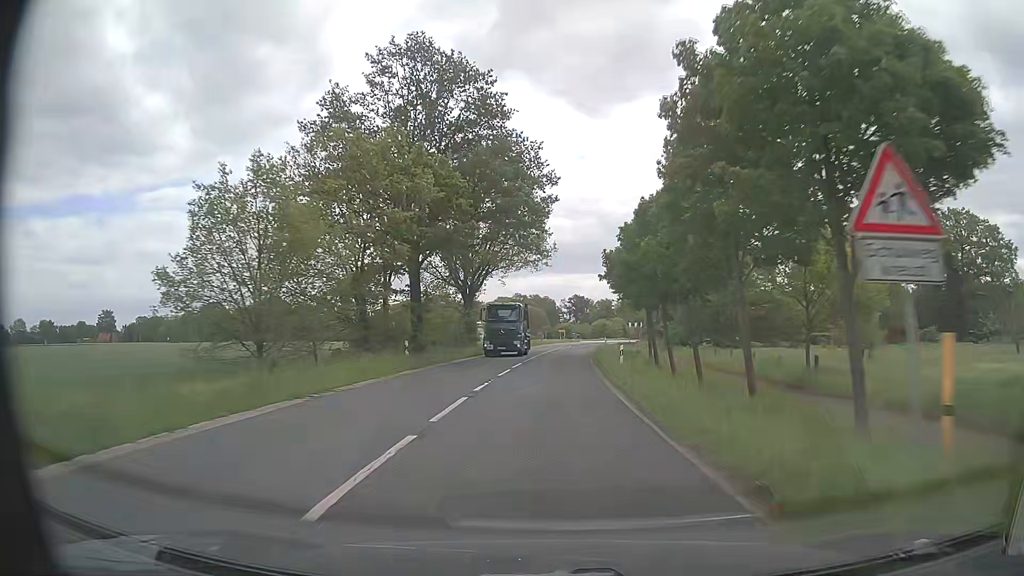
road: secondary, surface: asphalt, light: Day
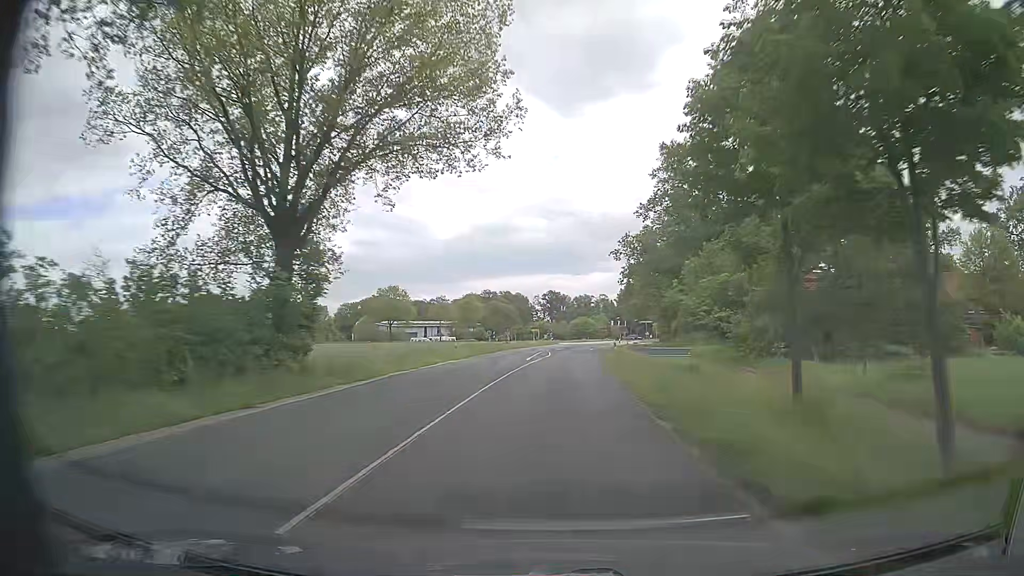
(+0.9, +35.9) m; +2°
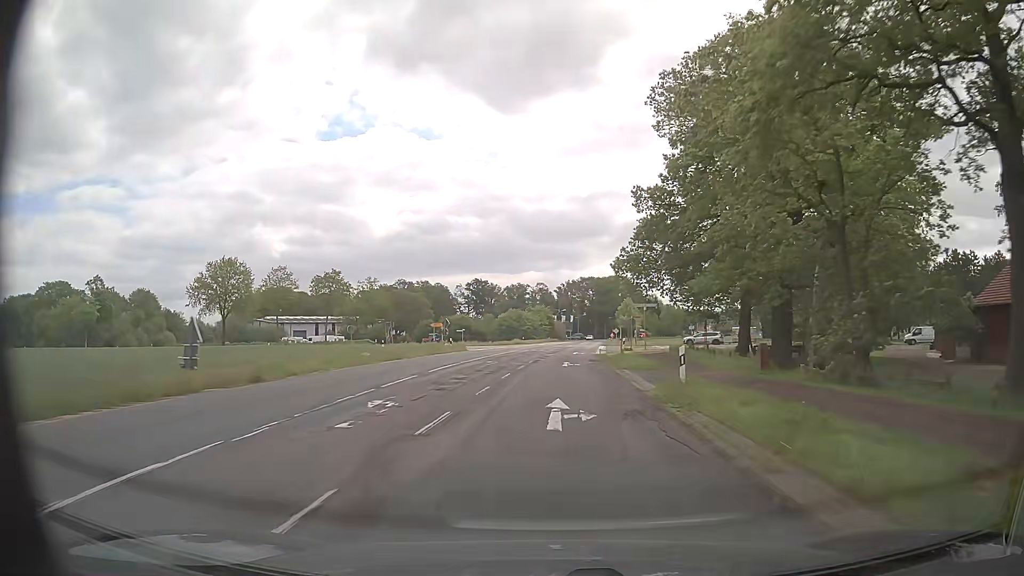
(+3.5, +59.4) m; +6°
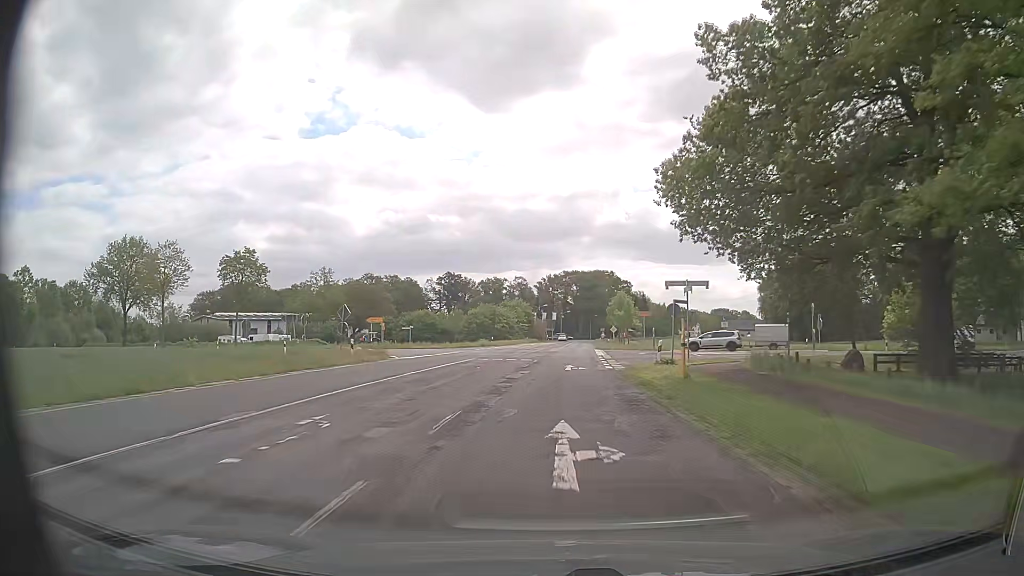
(+0.4, +23.8) m; +2°
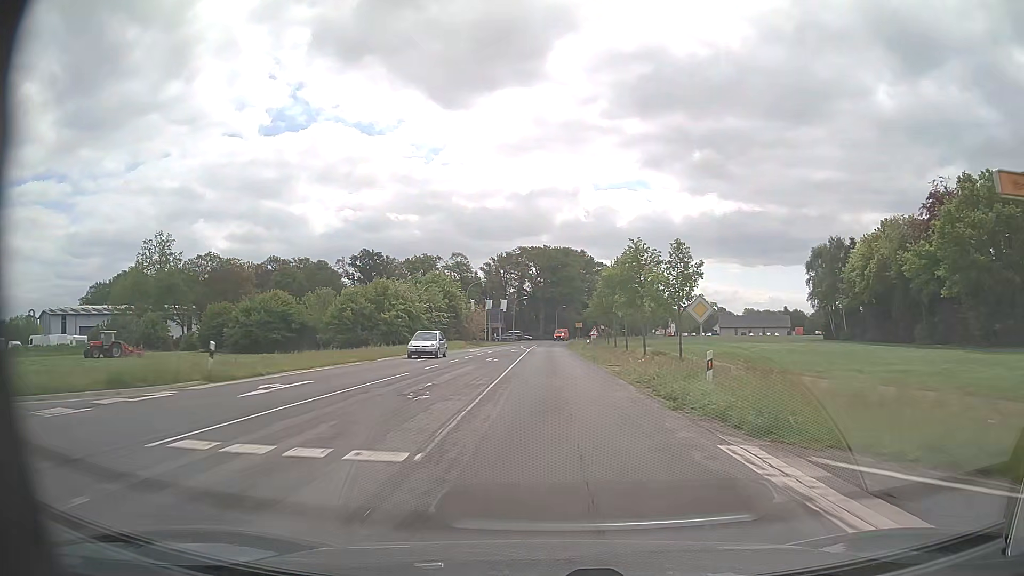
(+2.1, +59.6) m; +4°
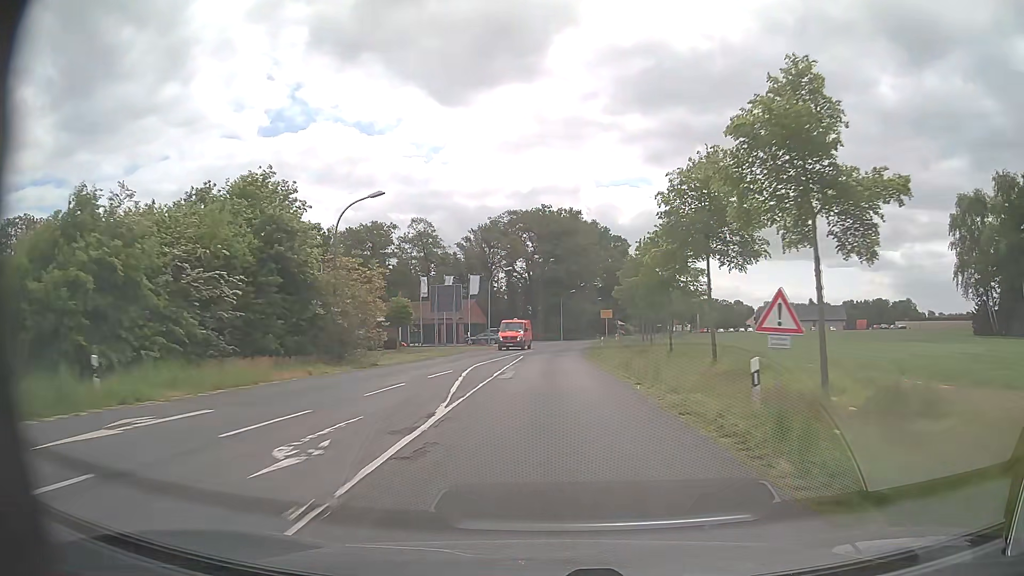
(+0.2, +46.8) m; 0°
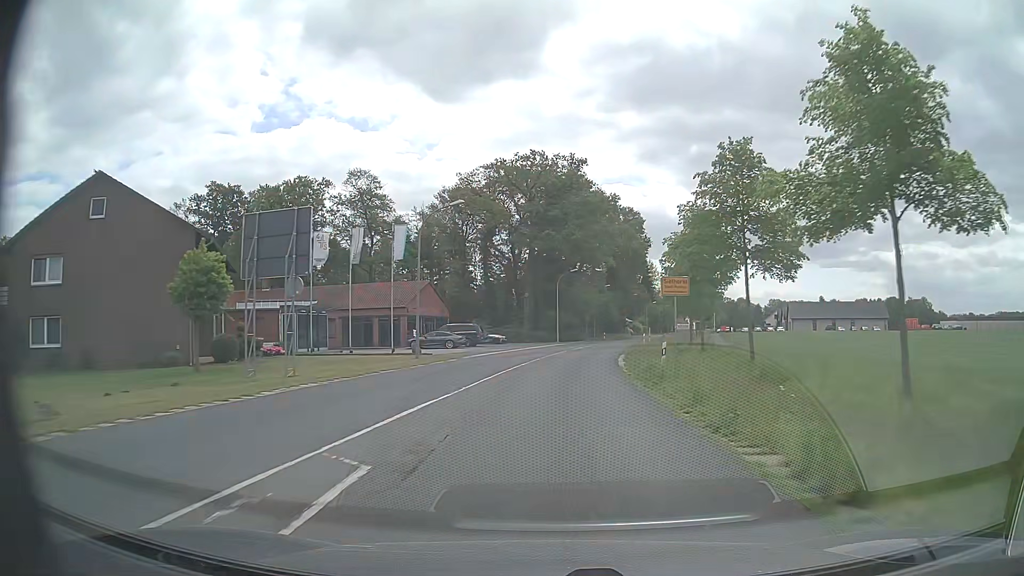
(+0.2, +31.4) m; 0°
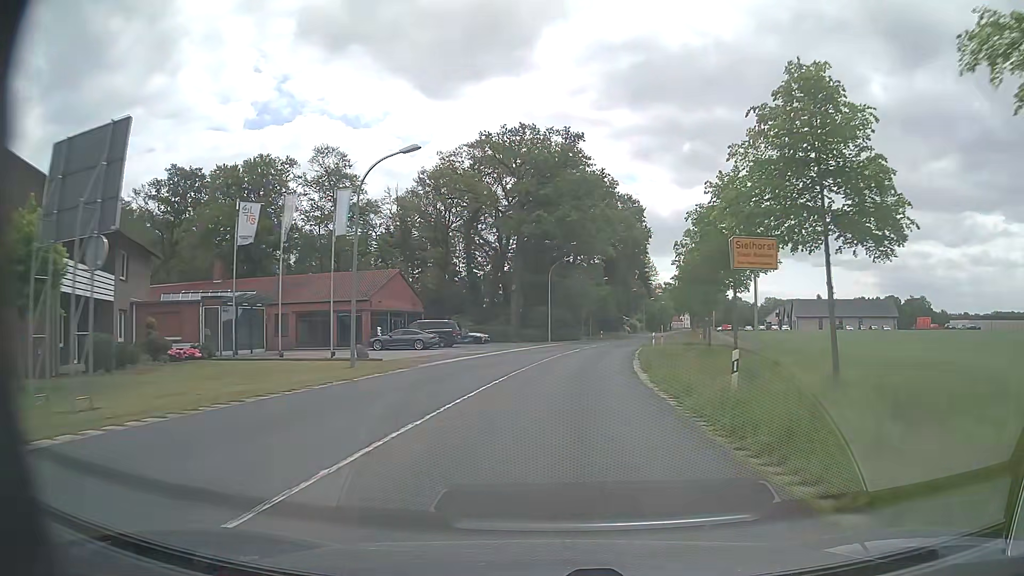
(+0.1, +9.3) m; +1°
(0, +10) (+1, +20) (+2, +30) (+3, +40) (+5, +50) (+7, +59) (+9, +69) (+11, +79) (+14, +89) (+16, +98) m
